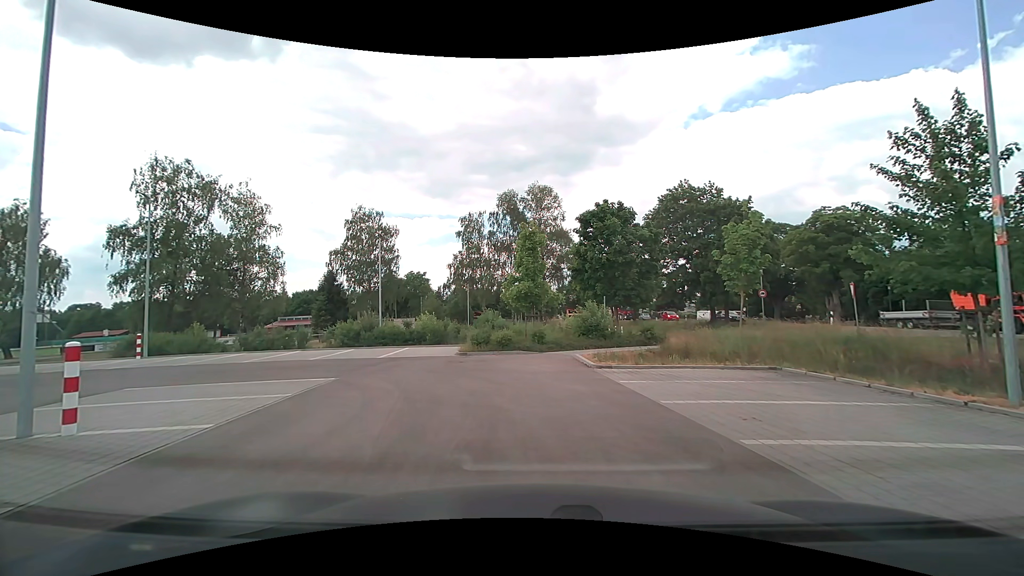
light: Day
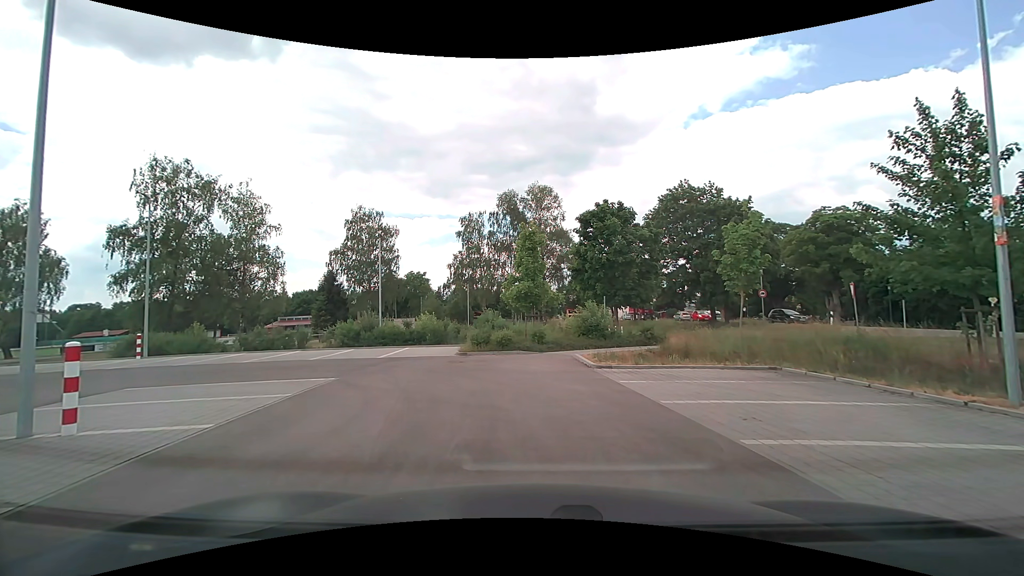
(0.0, 0.0) m; 0°
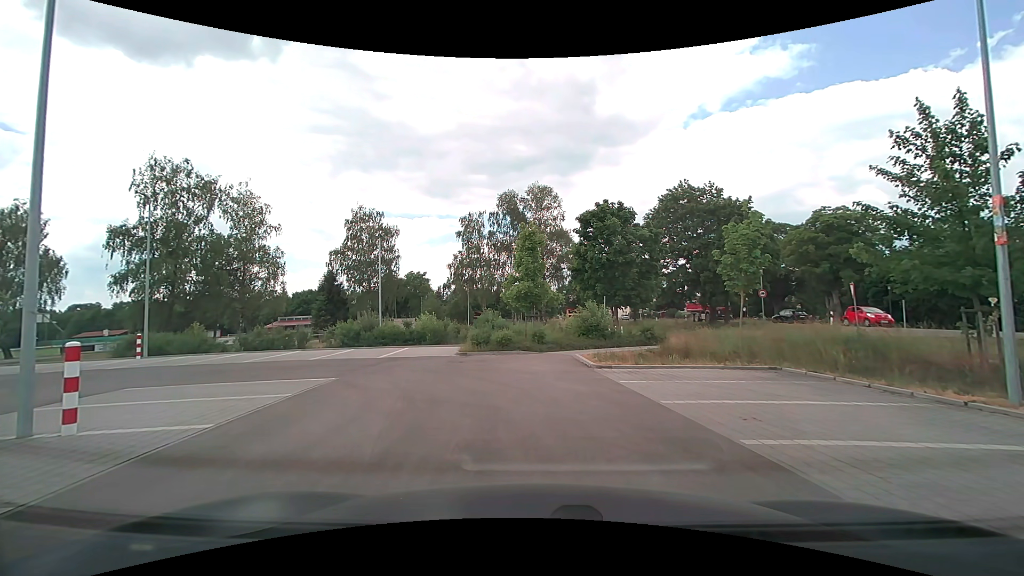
(0.0, 0.0) m; 0°
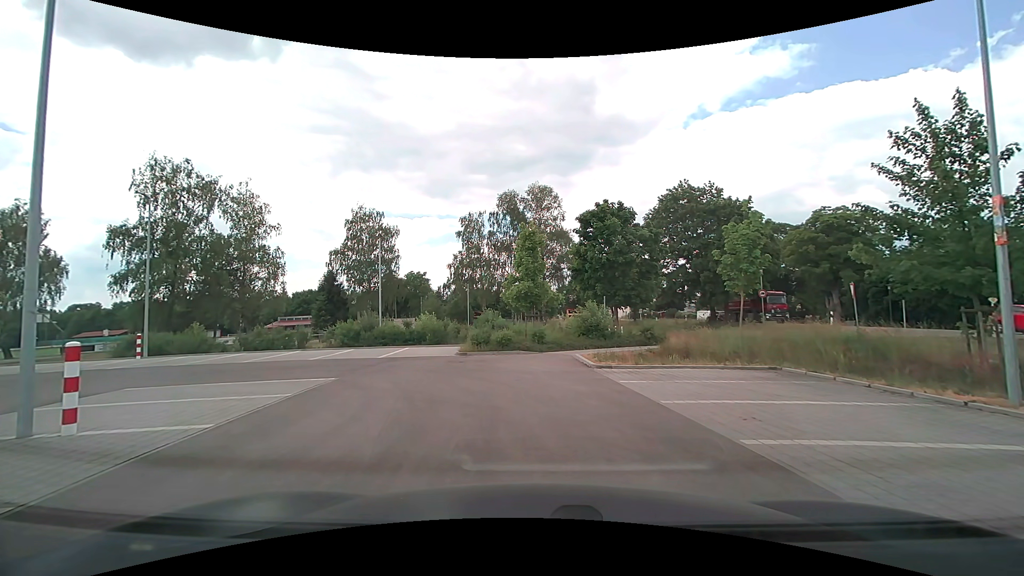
(0.0, 0.0) m; 0°
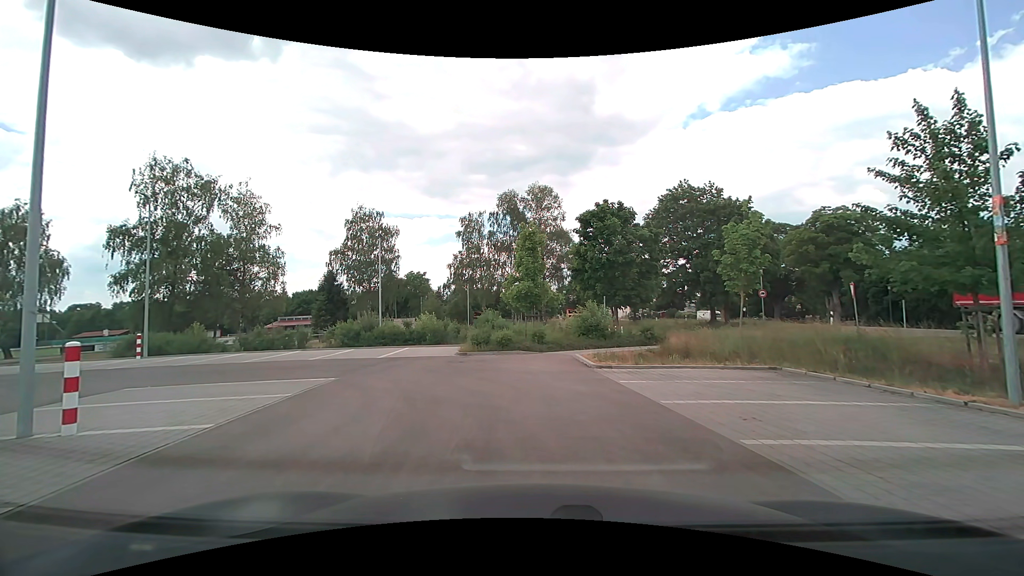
(0.0, 0.0) m; 0°
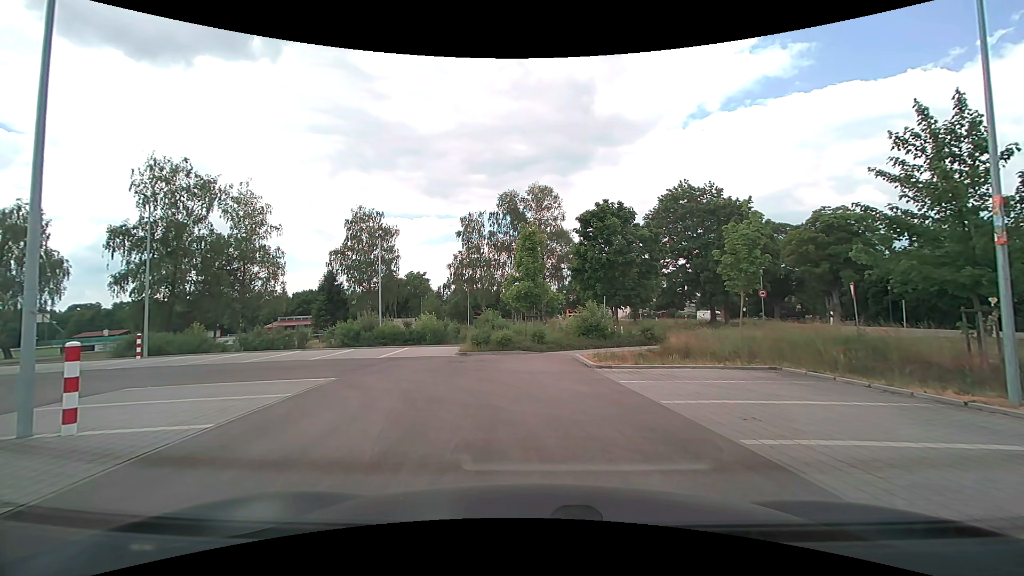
(0.0, 0.0) m; 0°
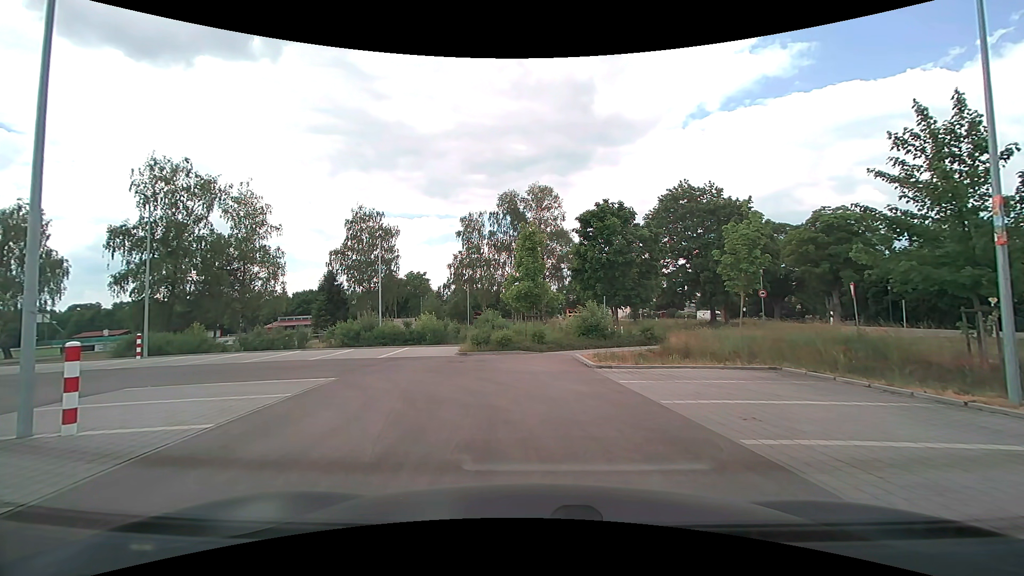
(0.0, 0.0) m; 0°
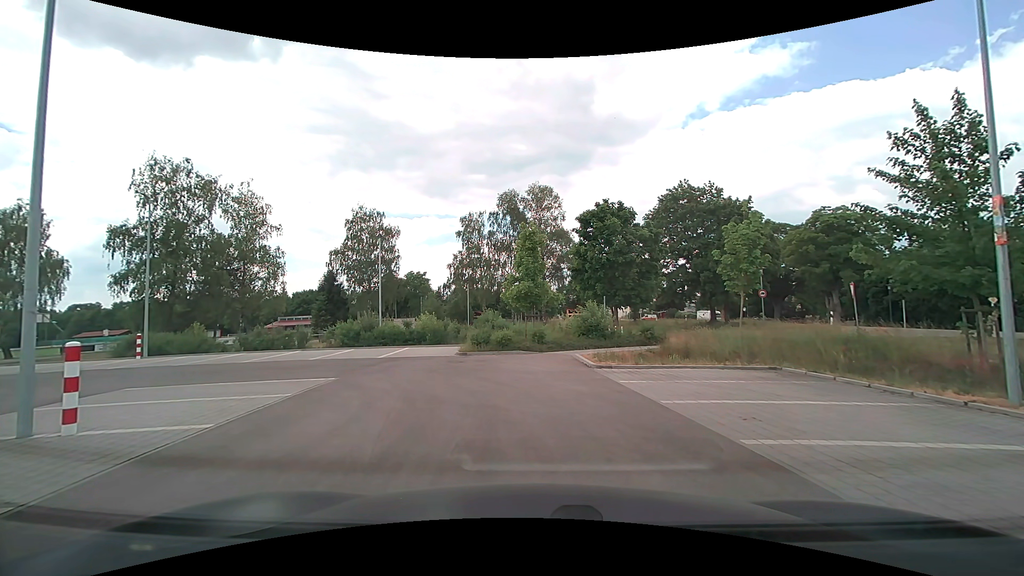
(0.0, 0.0) m; 0°
